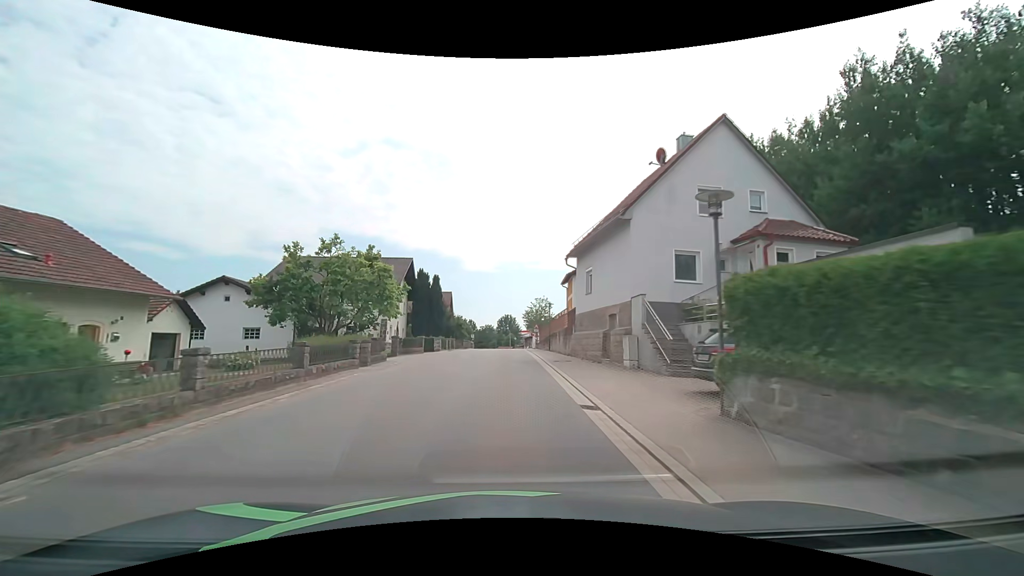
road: tertiary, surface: asphalt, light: Day
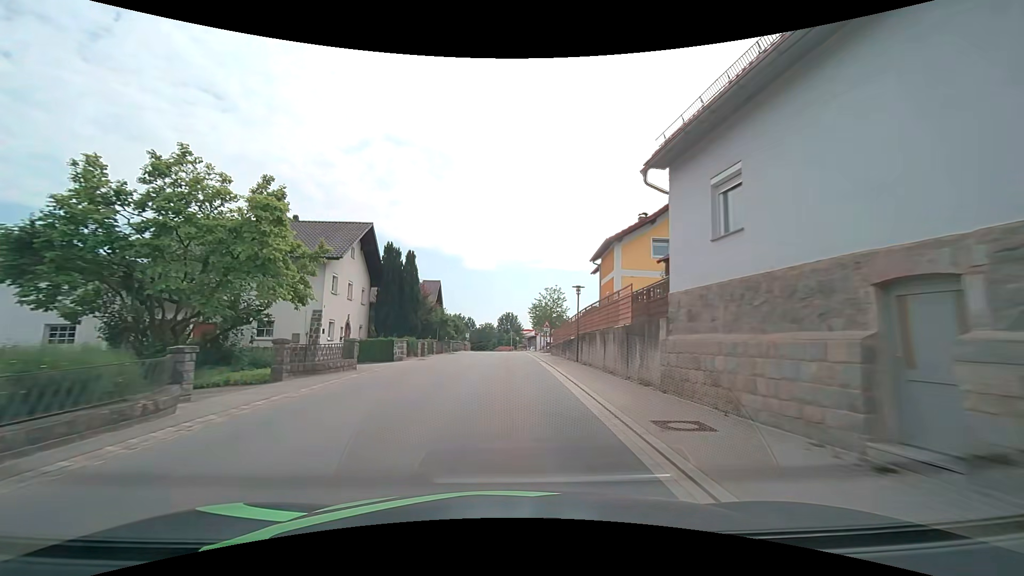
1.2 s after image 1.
(0.0, +15.3) m; 0°
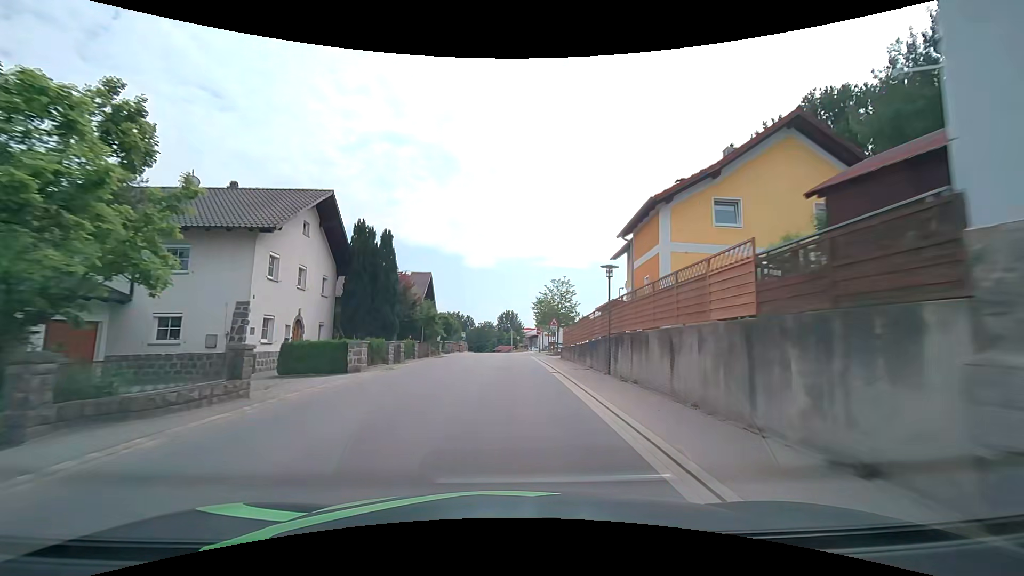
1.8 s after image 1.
(0.0, +7.7) m; 0°
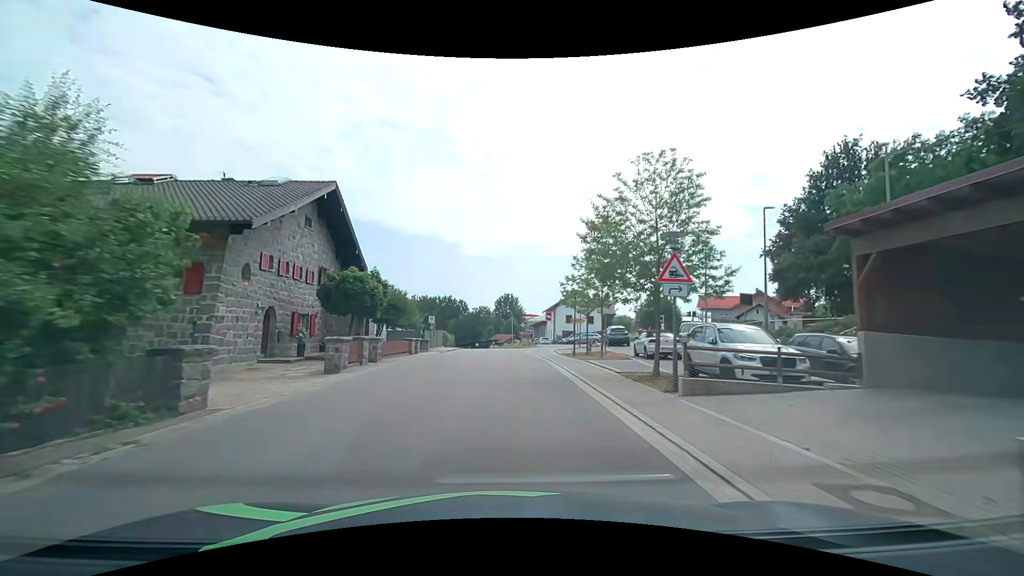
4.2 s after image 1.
(+0.1, +30.9) m; 0°
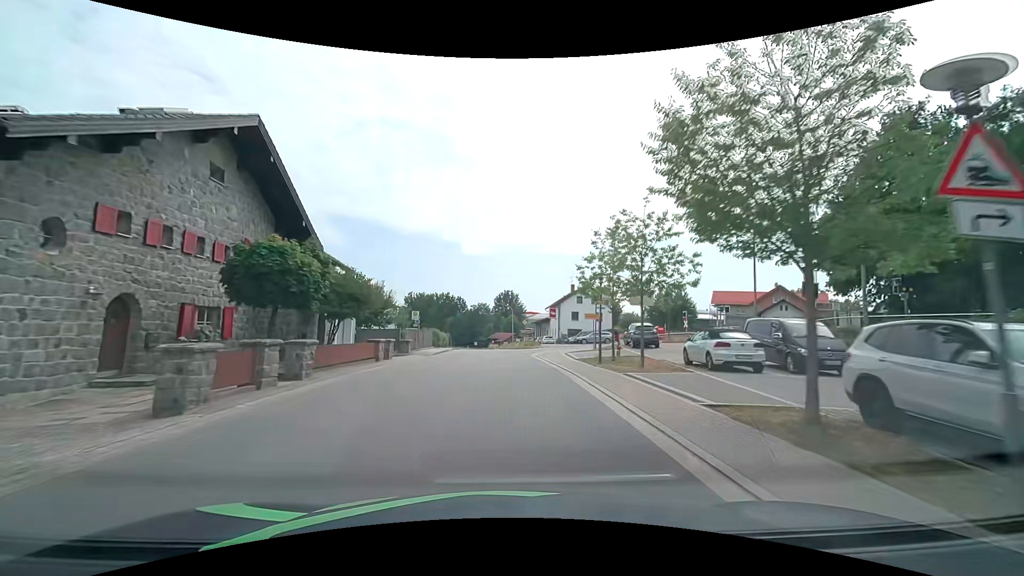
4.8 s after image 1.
(0.0, +7.8) m; 0°
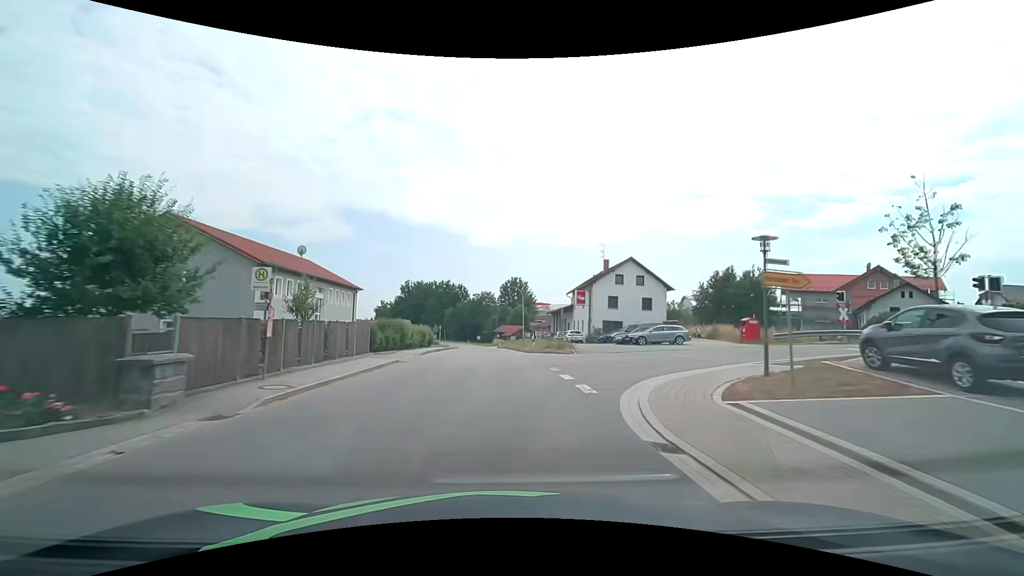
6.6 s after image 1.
(-0.1, +23.4) m; -1°
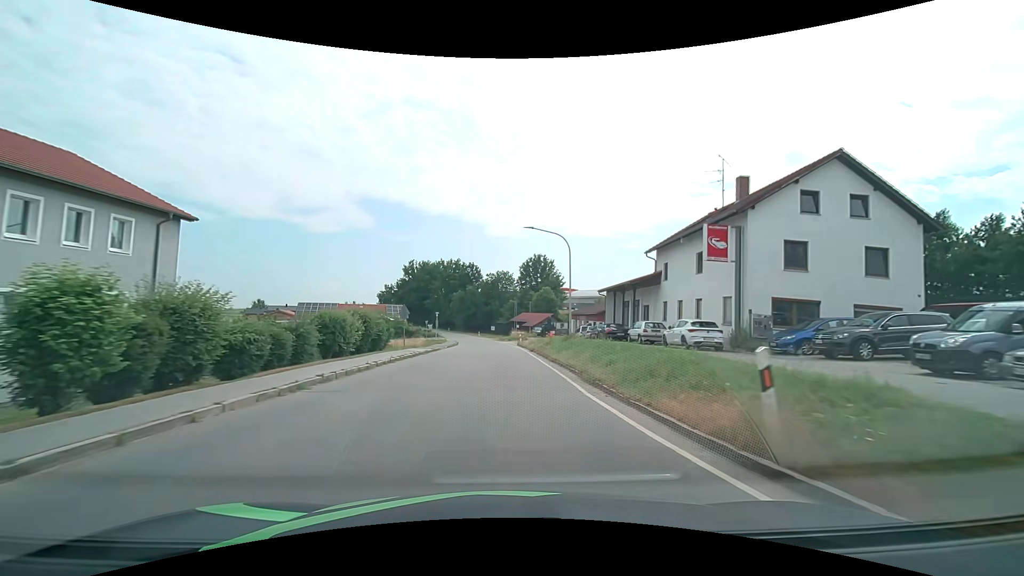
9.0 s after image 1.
(-0.6, +31.3) m; -2°
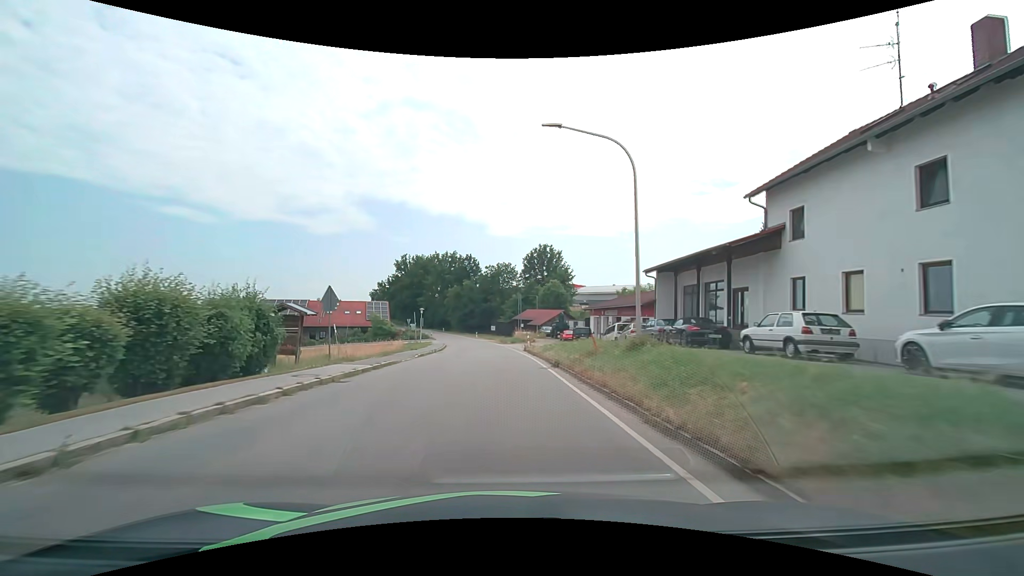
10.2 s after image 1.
(-0.1, +15.7) m; -1°
(0, +10) (0, +20) (0, +30) (-1, +40) (-1, +50) (-2, +60) (-4, +70) (-5, +80) (-8, +89) (-10, +99) m
